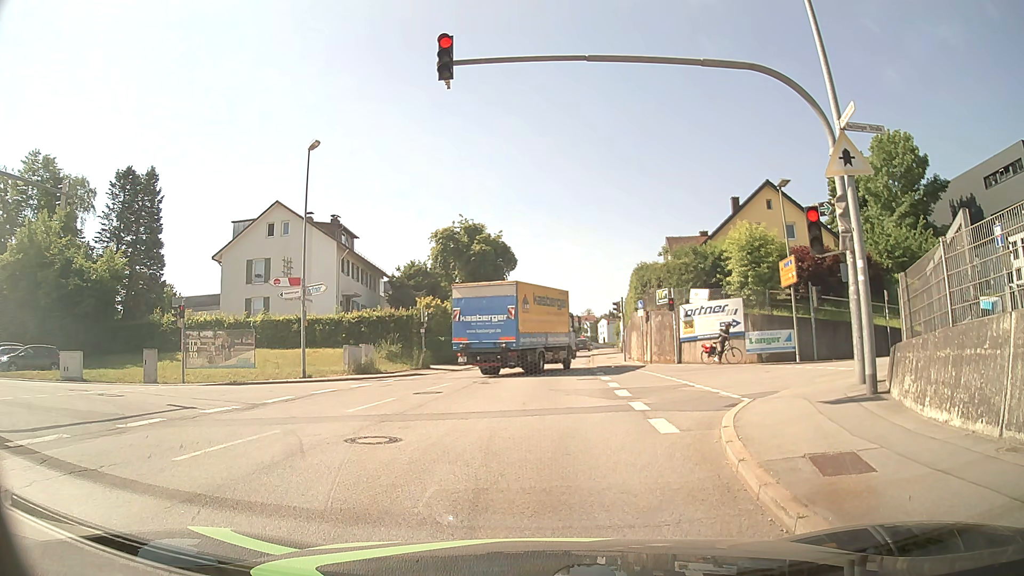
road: tertiary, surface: asphalt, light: Day
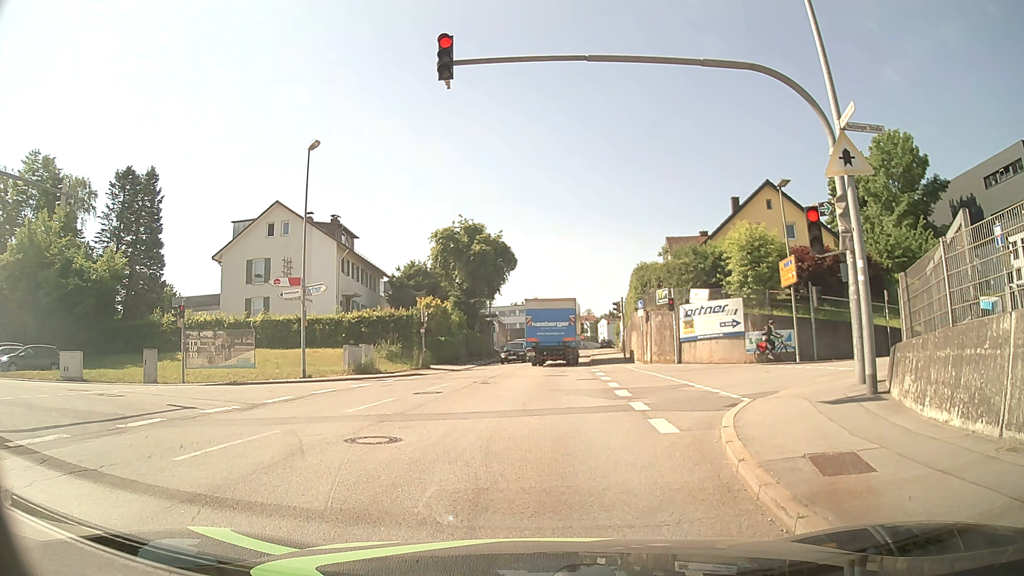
(0.0, 0.0) m; 0°
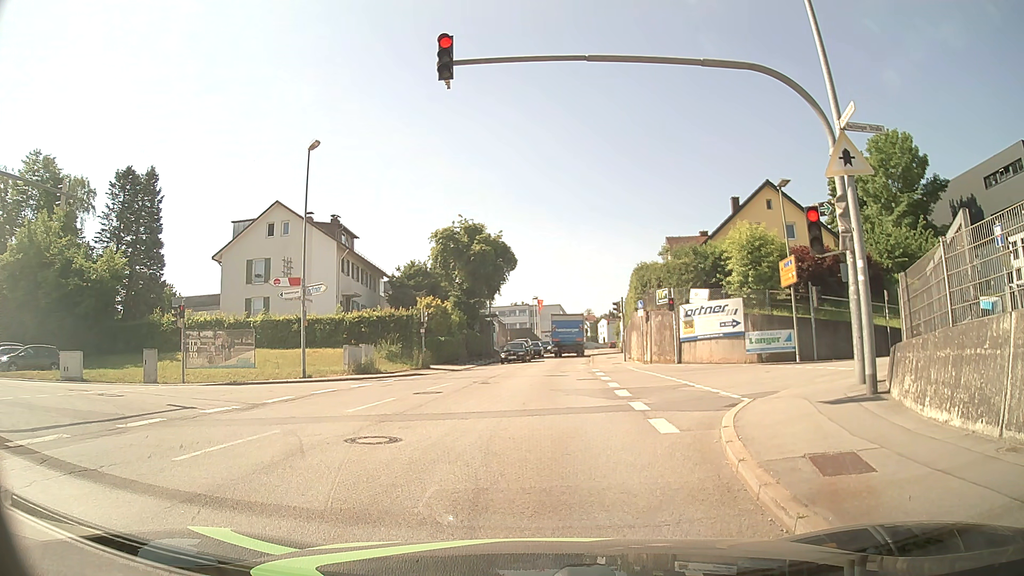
(0.0, 0.0) m; 0°
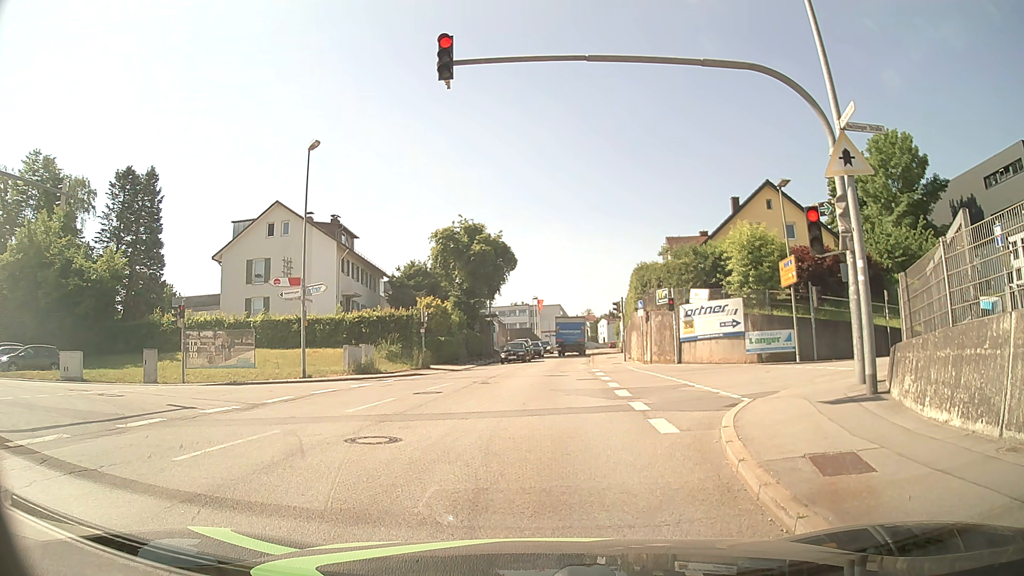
(0.0, 0.0) m; 0°
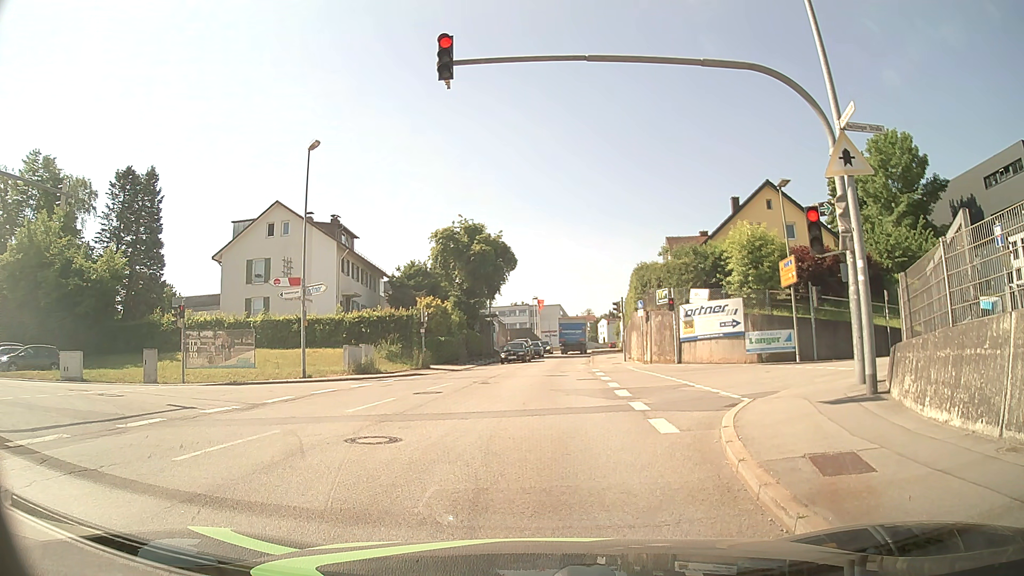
(0.0, 0.0) m; 0°
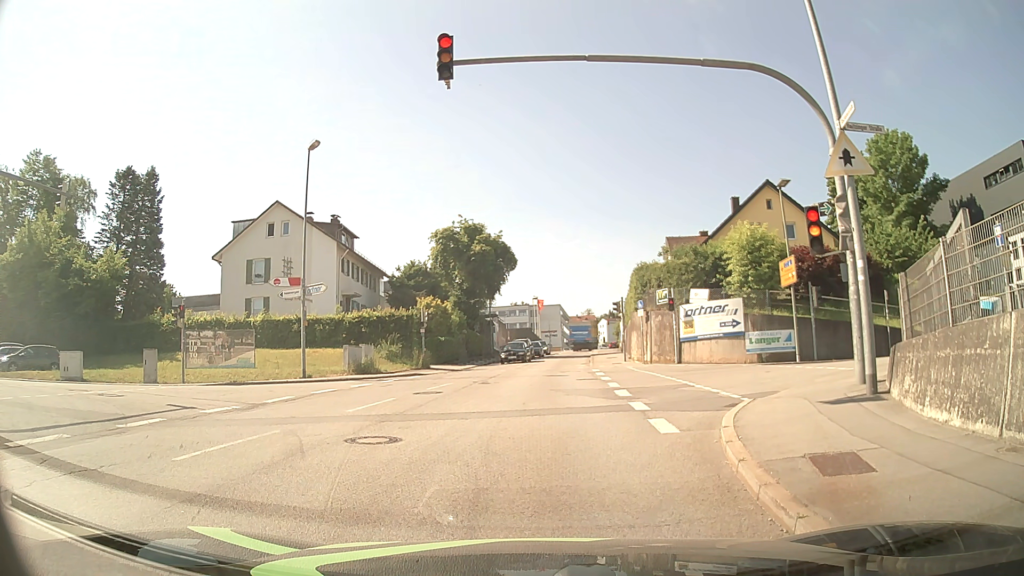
(0.0, 0.0) m; 0°
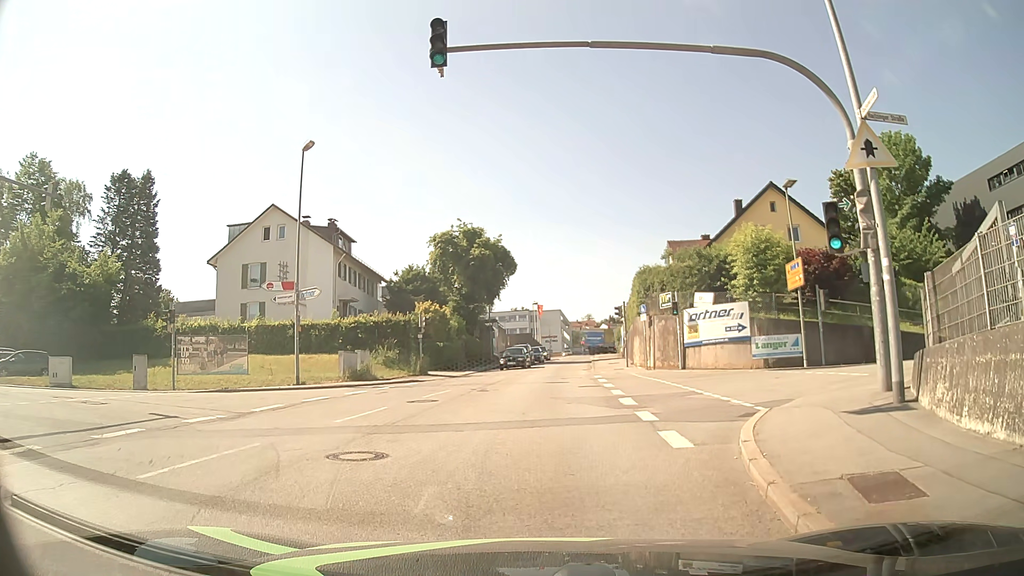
(0.0, +1.0) m; 0°
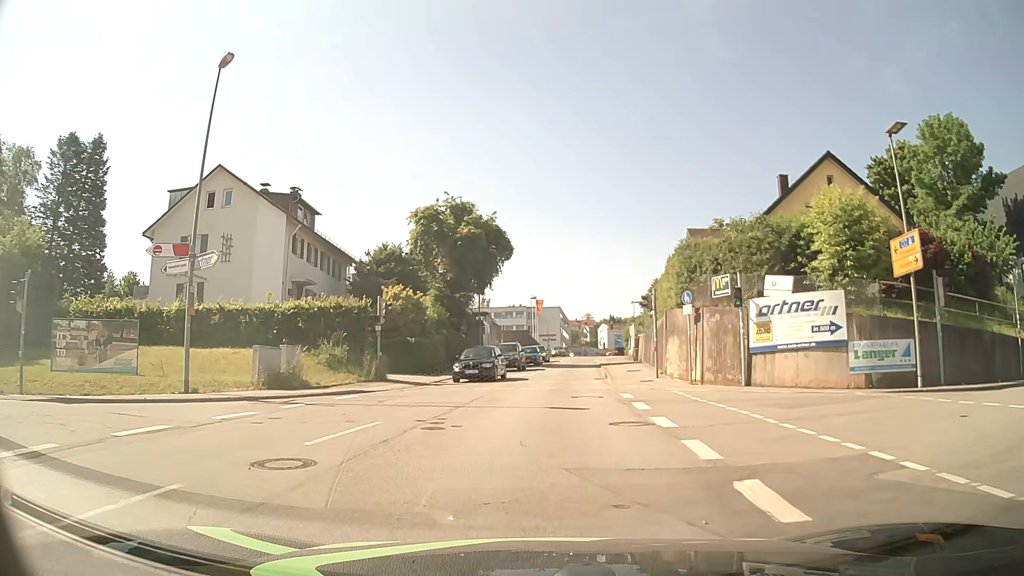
(0.0, +9.9) m; 0°
(0, +10) (+1, +20) (+1, +30) (+2, +40) (+3, +50) (+4, +60) (+5, +70) (+6, +80) (+7, +90) (+8, +100) m
